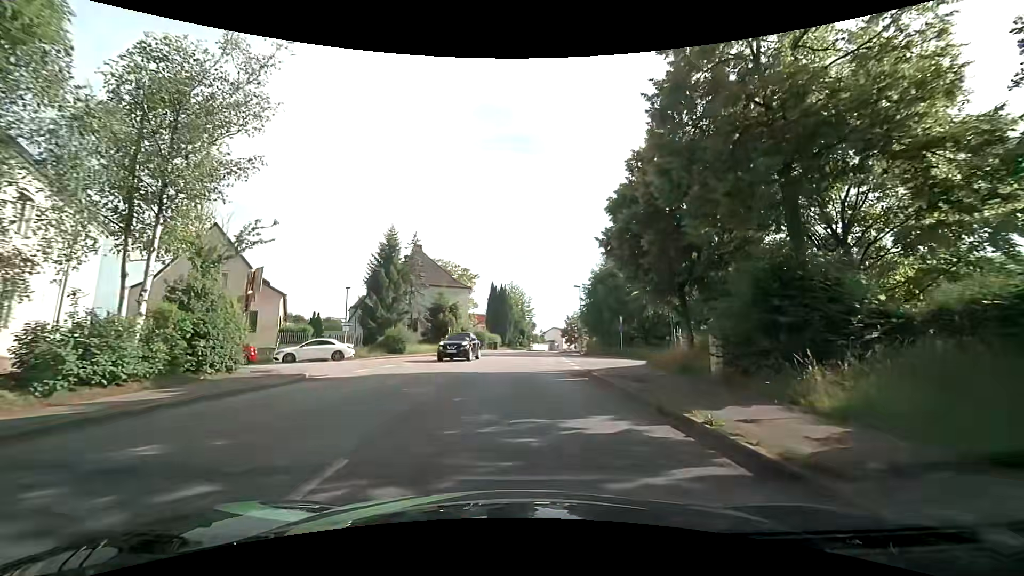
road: residential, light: Day
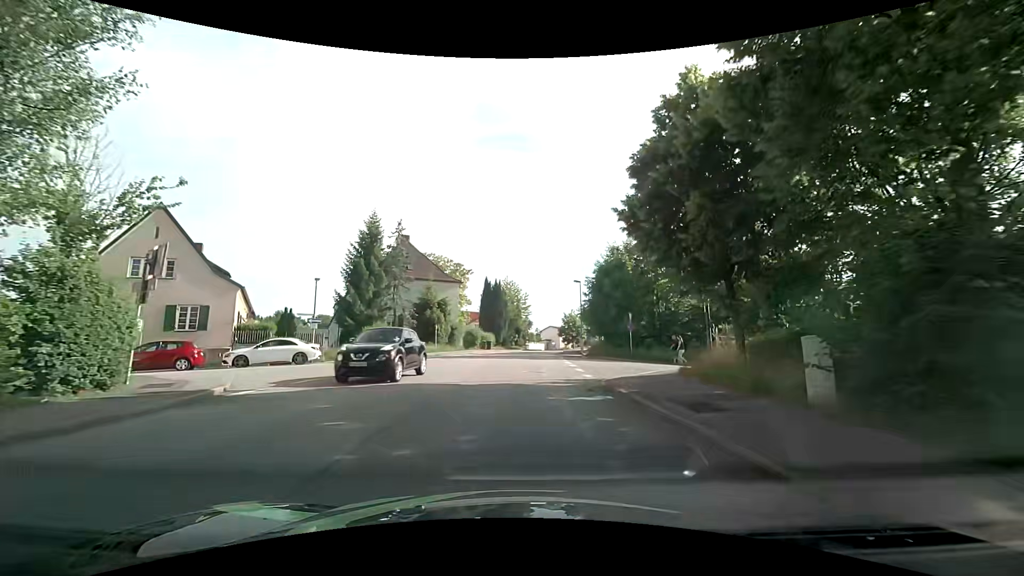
(0.0, +4.6) m; +1°
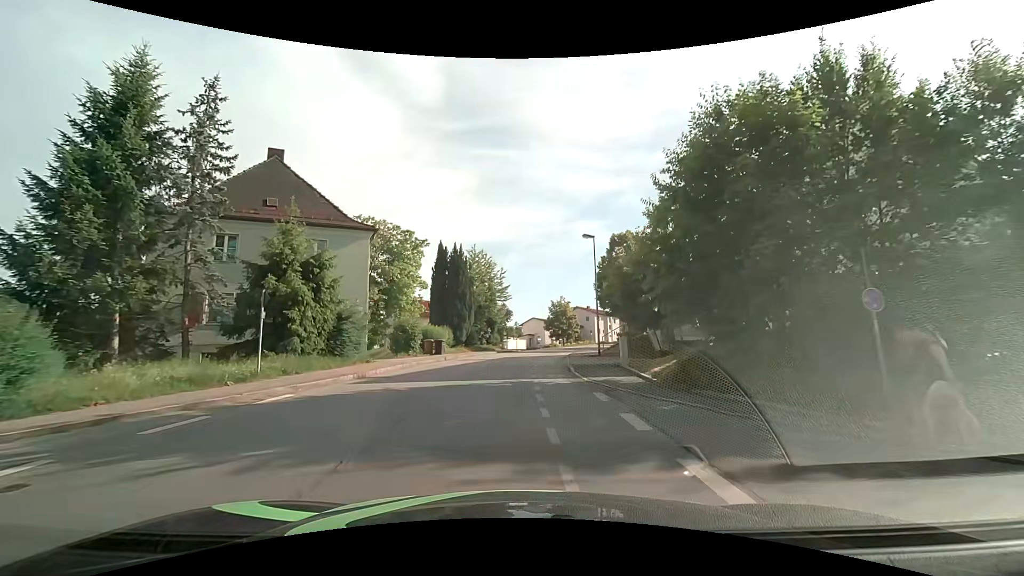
(+0.5, +24.3) m; +3°
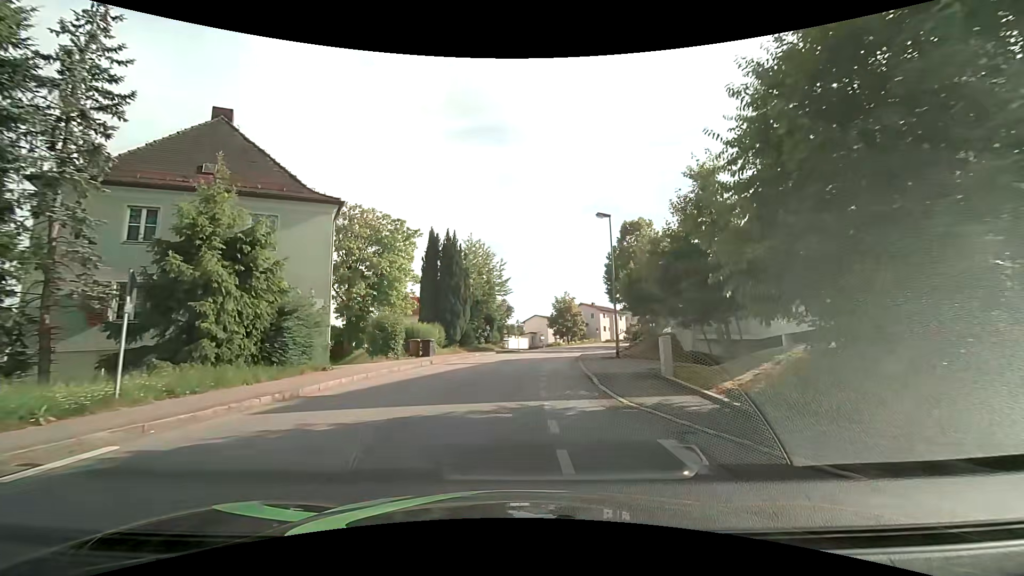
(0.0, +5.4) m; -1°
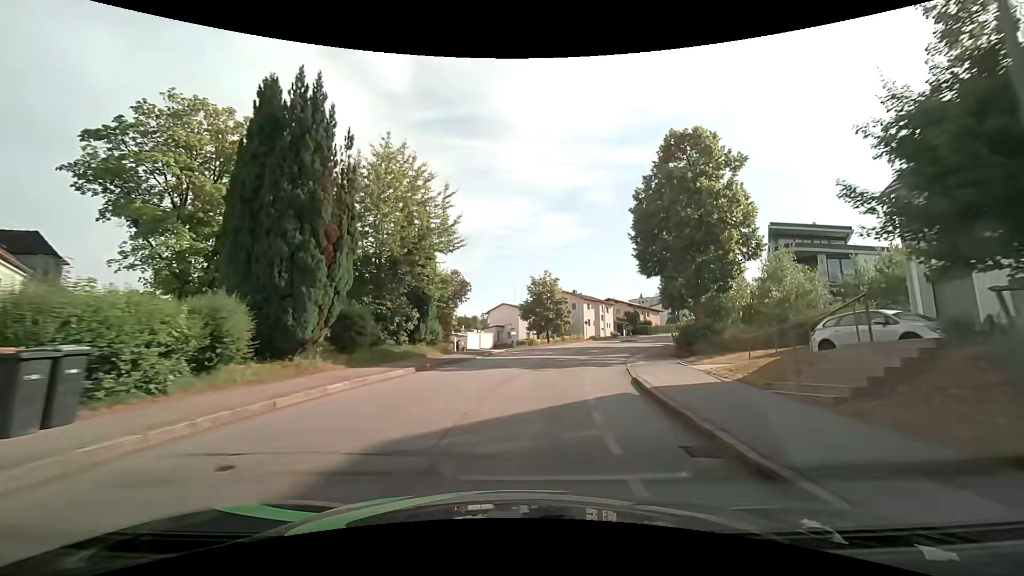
(+0.4, +23.2) m; +4°
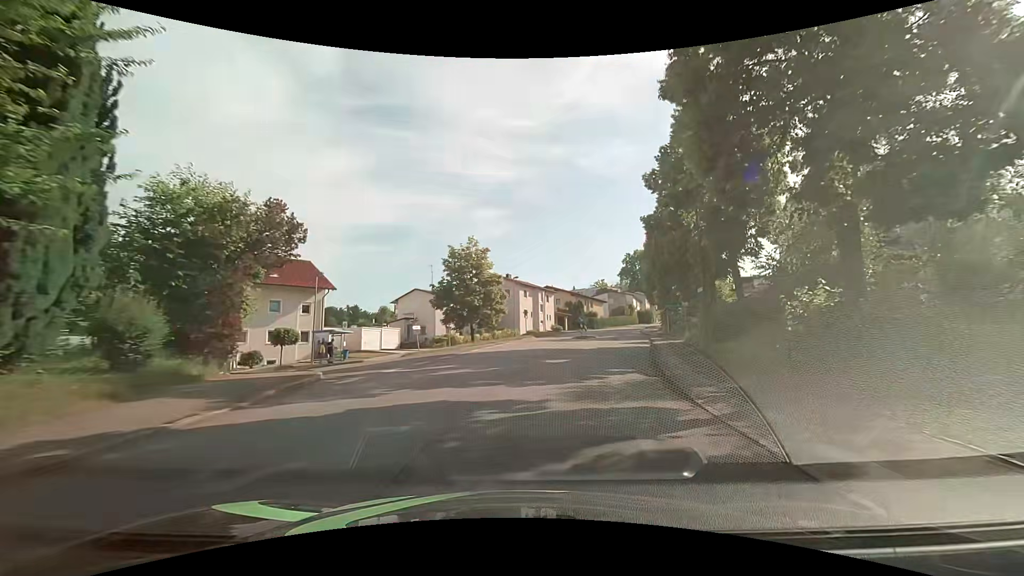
(+1.3, +18.5) m; +8°
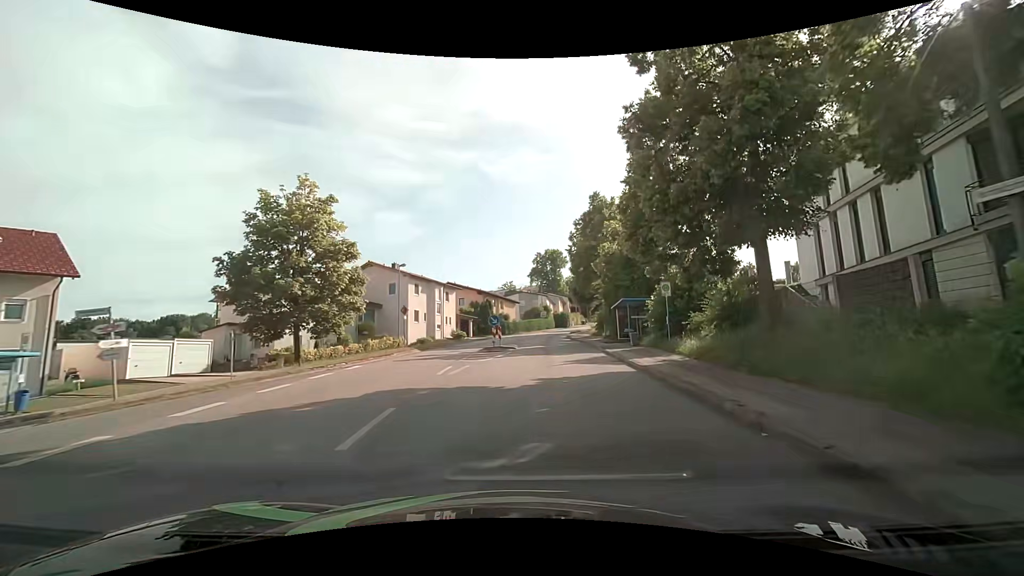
(+1.6, +17.1) m; +11°
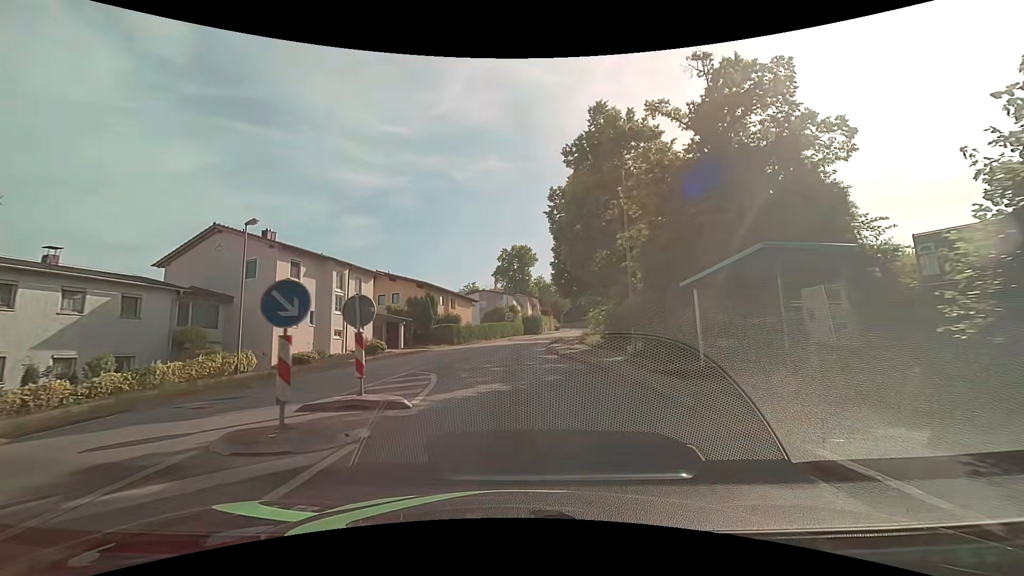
(+1.3, +20.9) m; +5°
(0, +10) (0, +20) (0, +30) (+1, +40) (+2, +50) (+4, +60) (+6, +69) (+8, +79) (+10, +89) (+12, +99) m
